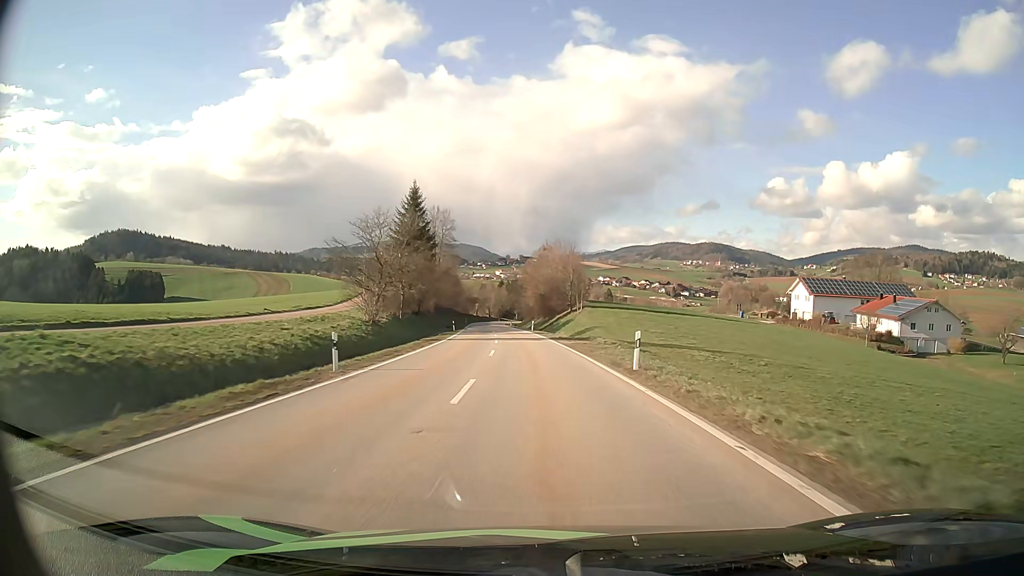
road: secondary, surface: asphalt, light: Day
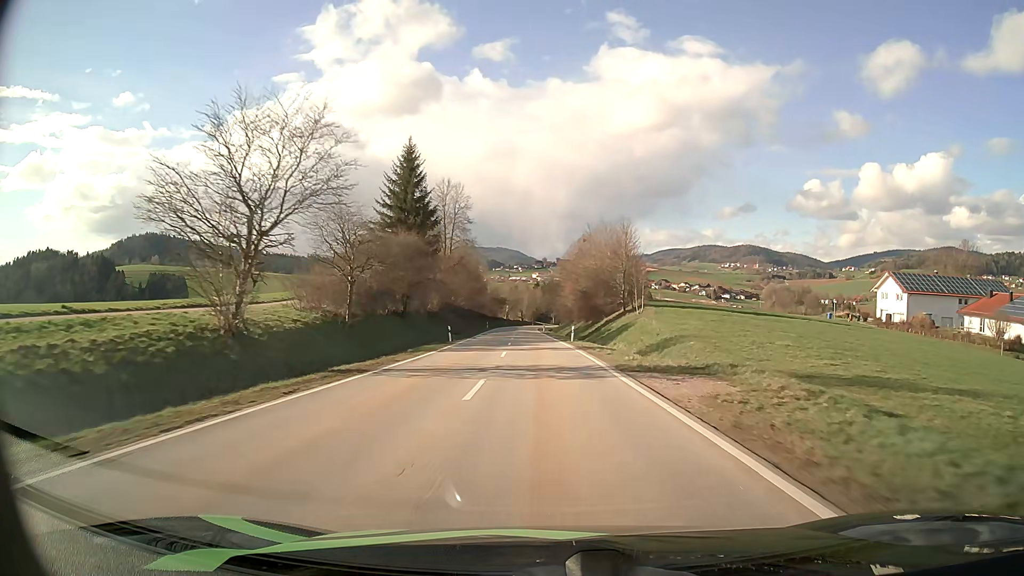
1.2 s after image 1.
(-0.6, +24.4) m; -3°
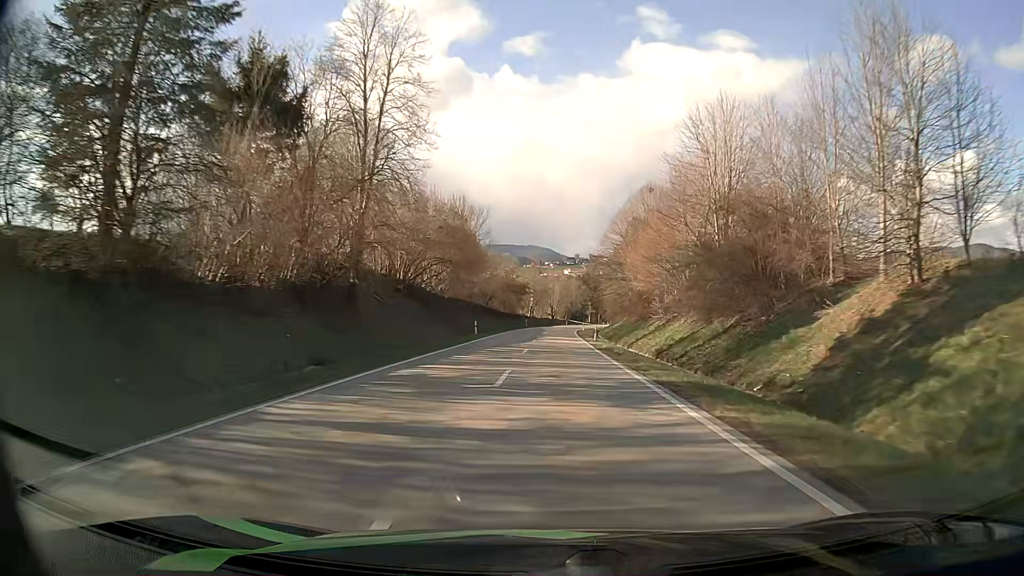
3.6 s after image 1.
(-1.7, +50.0) m; -3°
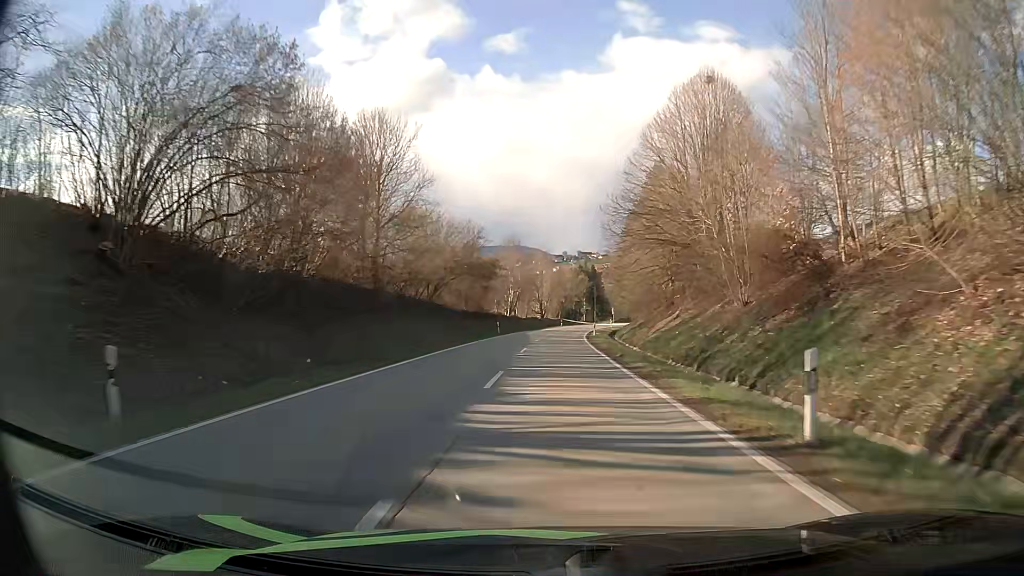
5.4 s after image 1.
(+0.3, +37.9) m; +1°
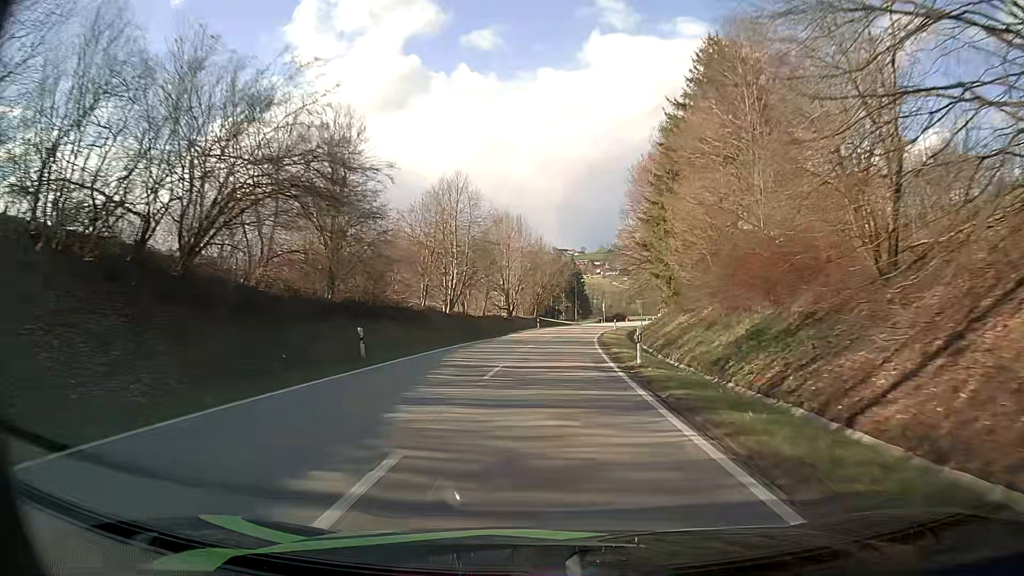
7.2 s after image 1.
(+0.6, +37.3) m; +2°
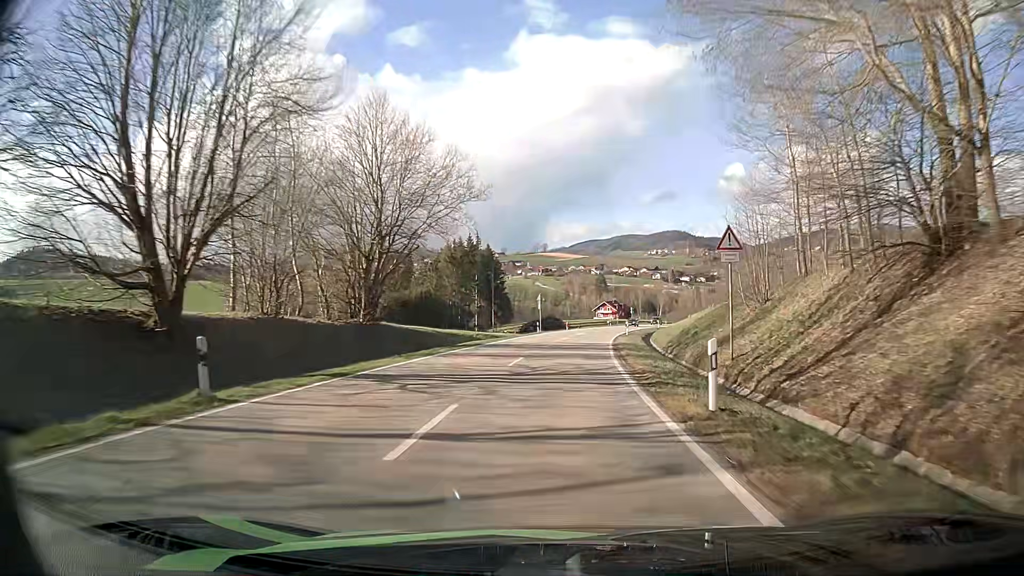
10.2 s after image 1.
(+3.2, +59.8) m; +7°
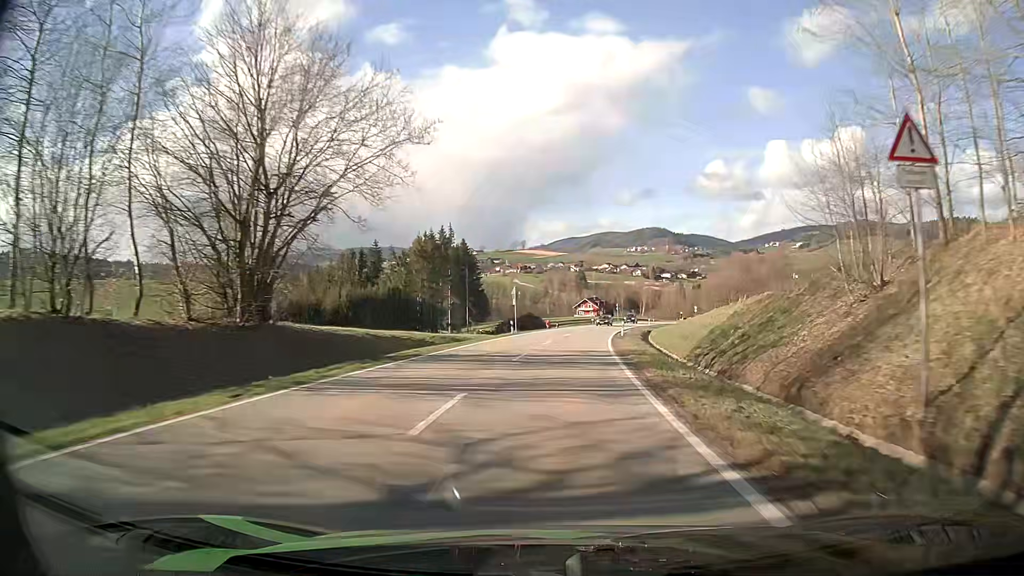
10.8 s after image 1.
(+0.2, +11.6) m; +2°
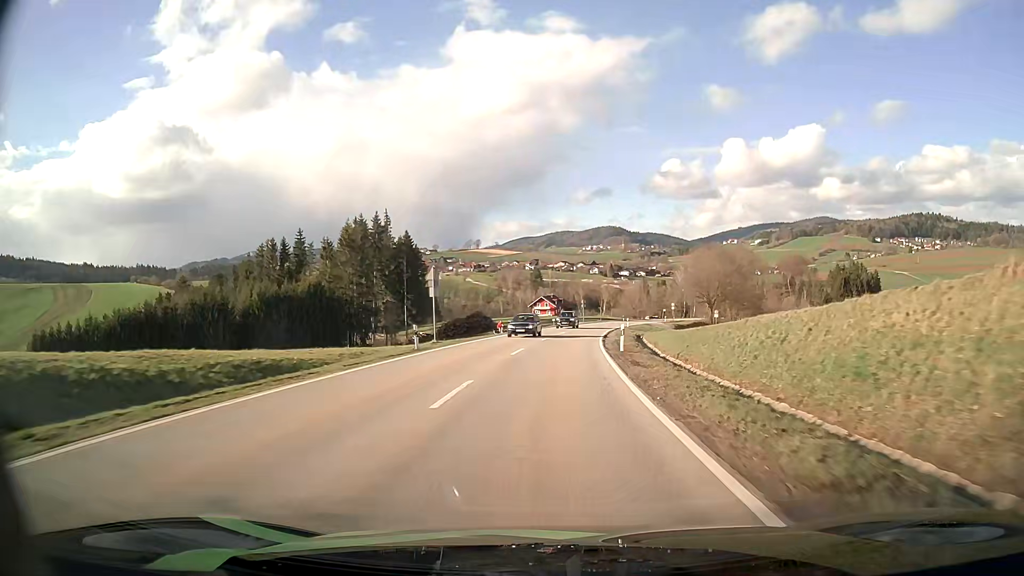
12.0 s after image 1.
(+0.8, +22.9) m; +4°
(0, +10) (+1, +20) (+1, +30) (+2, +40) (+3, +50) (+4, +60) (+5, +70) (+7, +80) (+9, +89) (+11, +99) m
